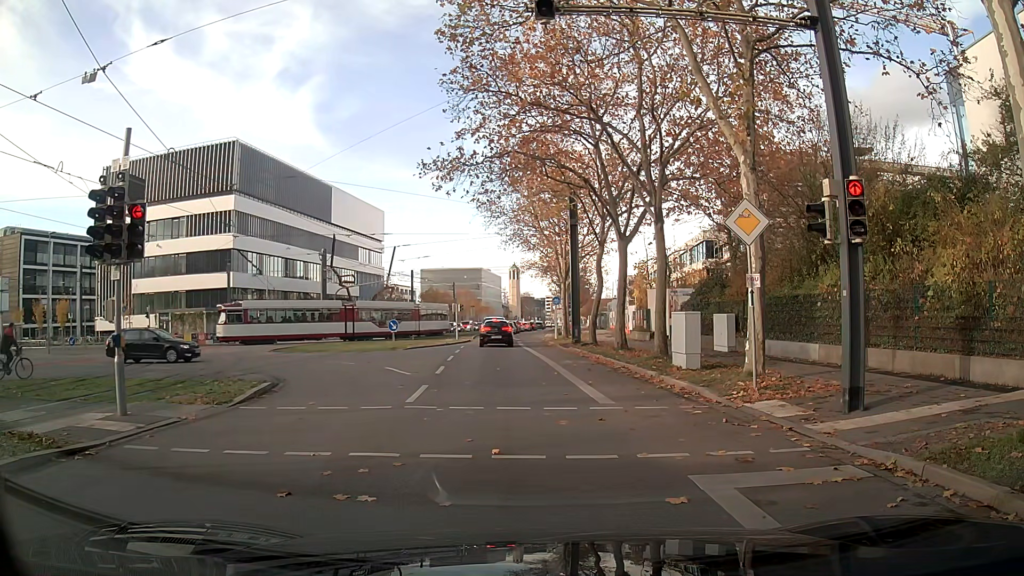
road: secondary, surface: asphalt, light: Day
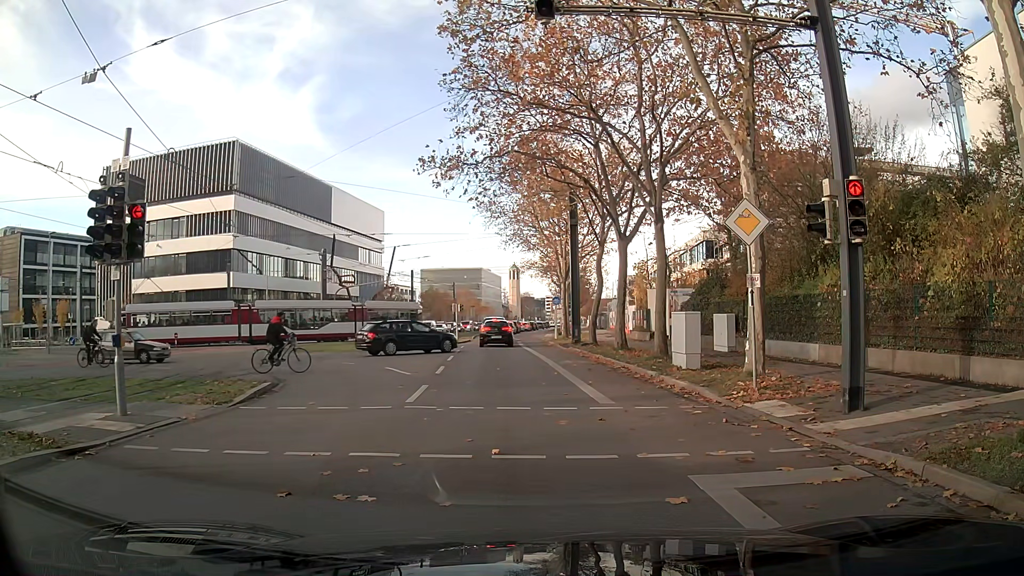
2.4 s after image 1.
(0.0, 0.0) m; 0°
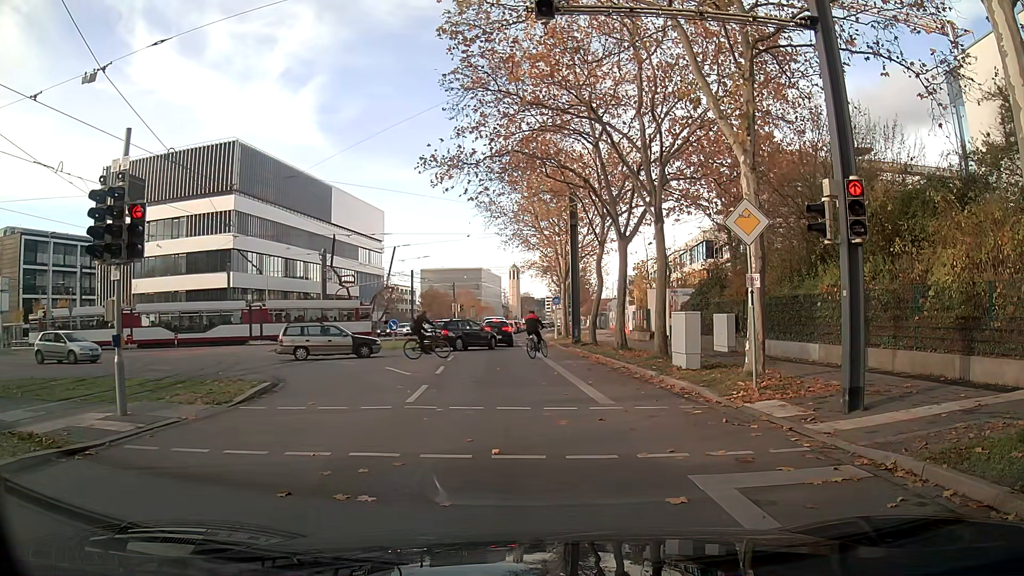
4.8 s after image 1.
(0.0, 0.0) m; 0°
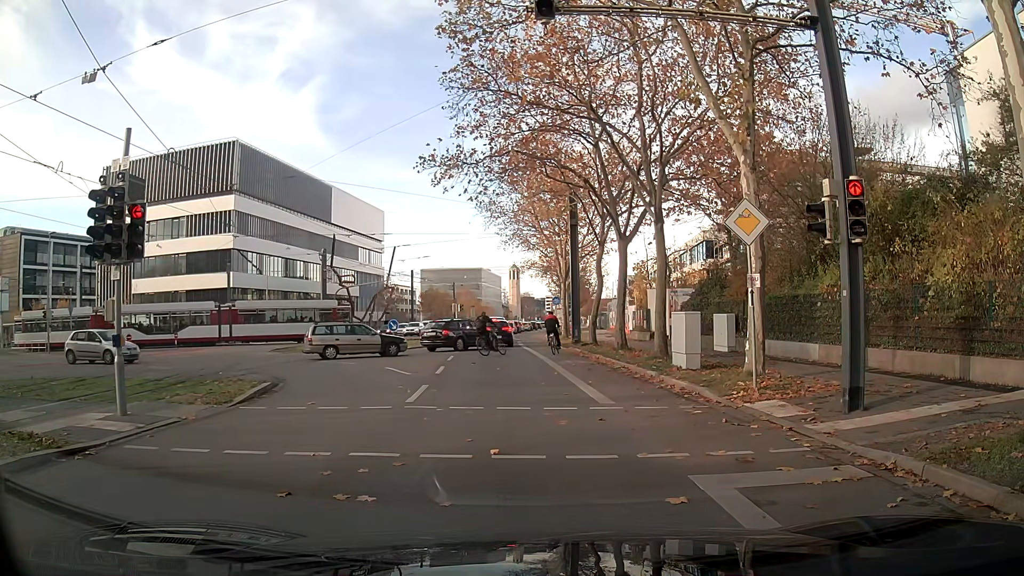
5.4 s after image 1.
(0.0, 0.0) m; 0°
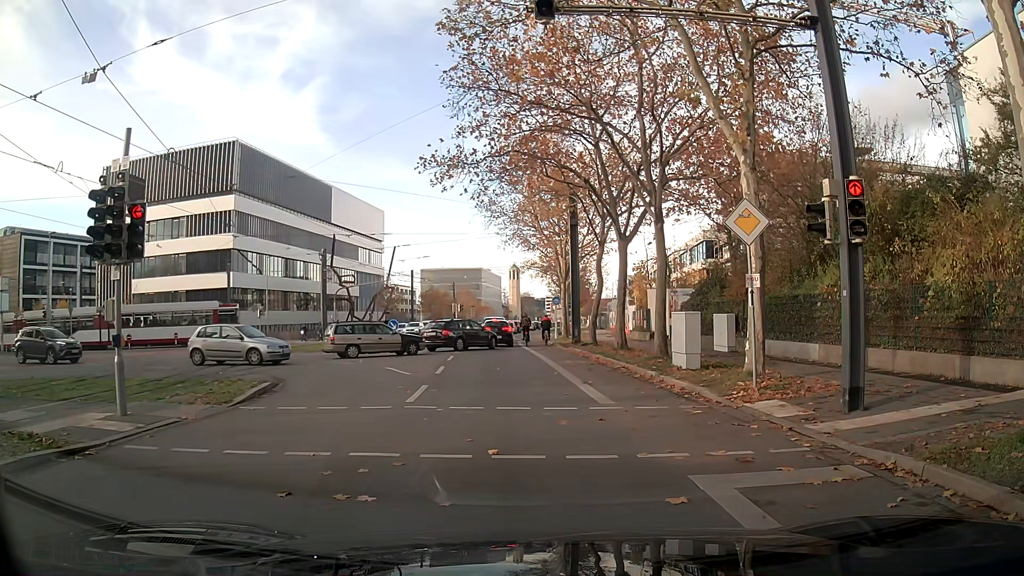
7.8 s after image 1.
(0.0, 0.0) m; 0°
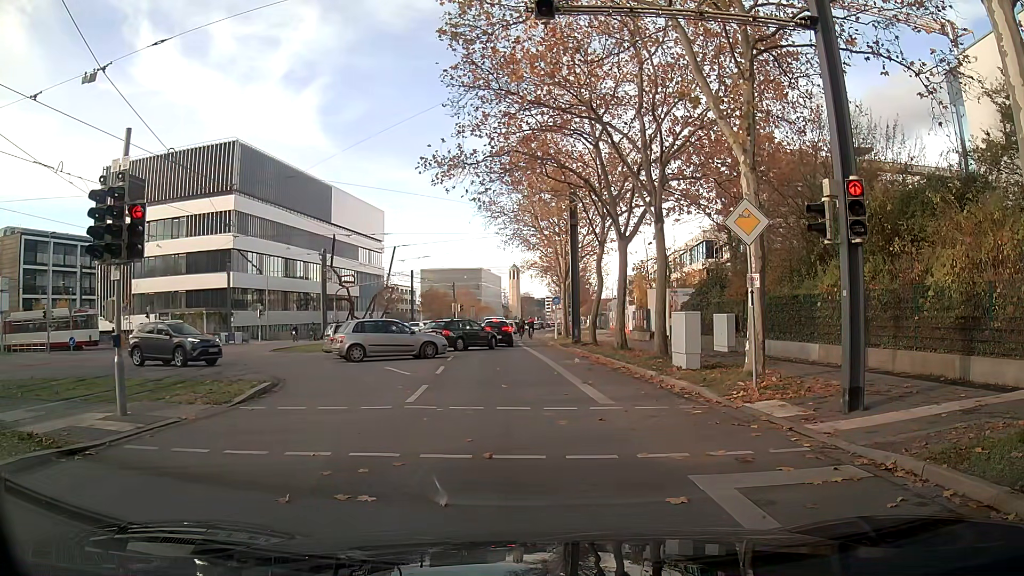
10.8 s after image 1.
(0.0, 0.0) m; 0°
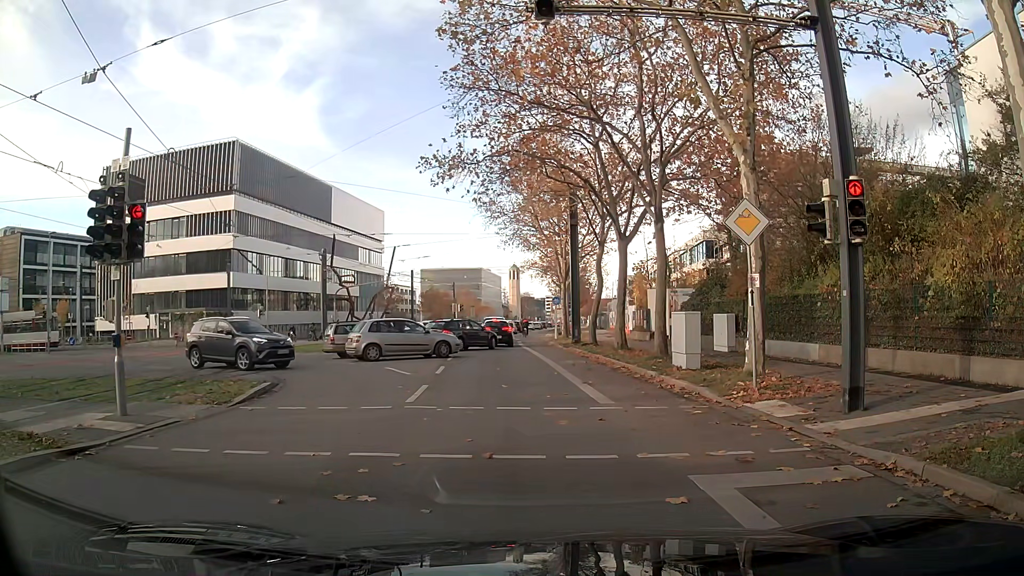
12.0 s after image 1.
(0.0, 0.0) m; 0°
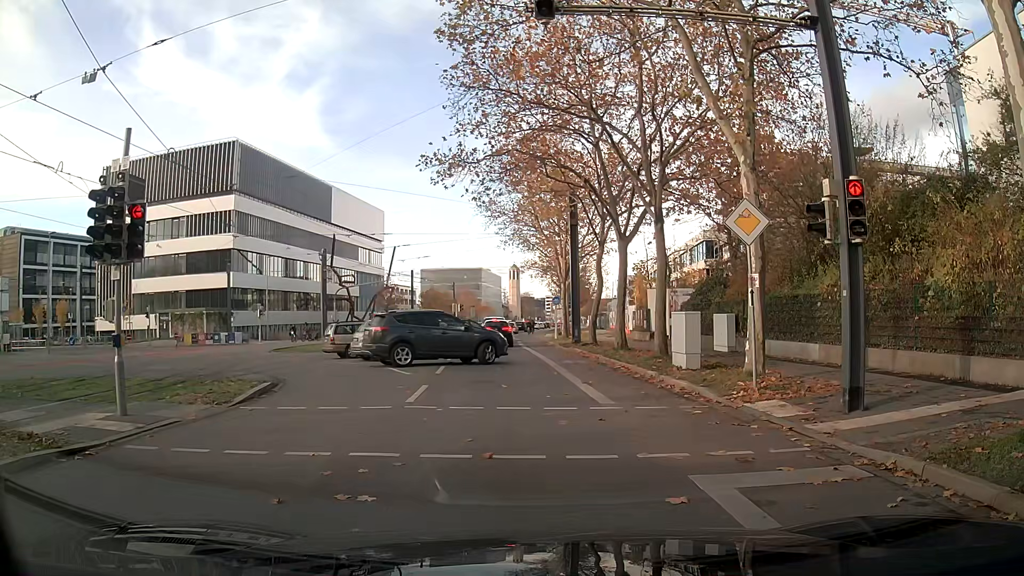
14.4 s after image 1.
(0.0, 0.0) m; 0°
(0, +10) (-1, +20) (-2, +30) (-3, +40) (-3, +50) (-4, +60) (-5, +70) (-4, +80) (-4, +90) (-3, +100) m
